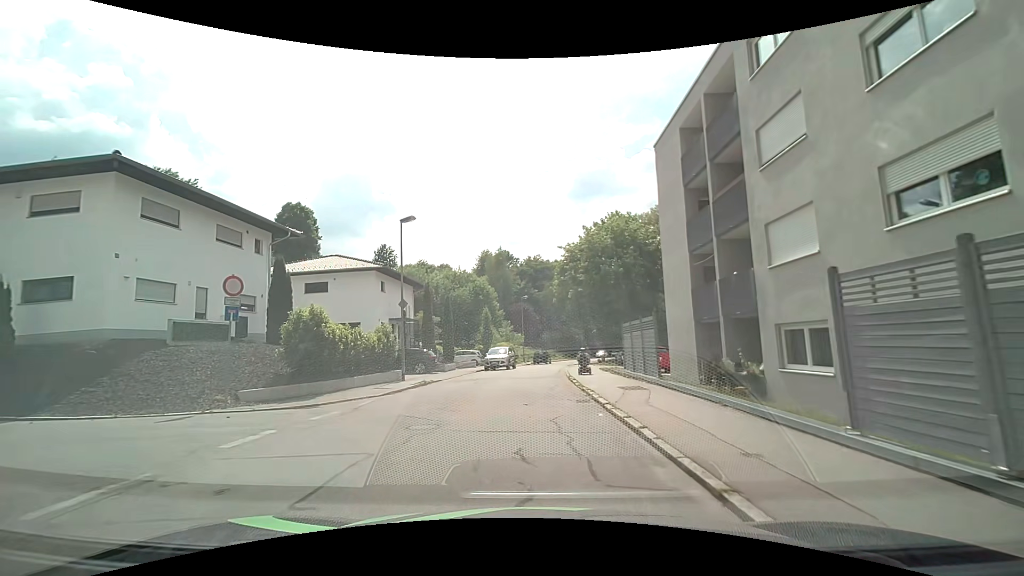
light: Day
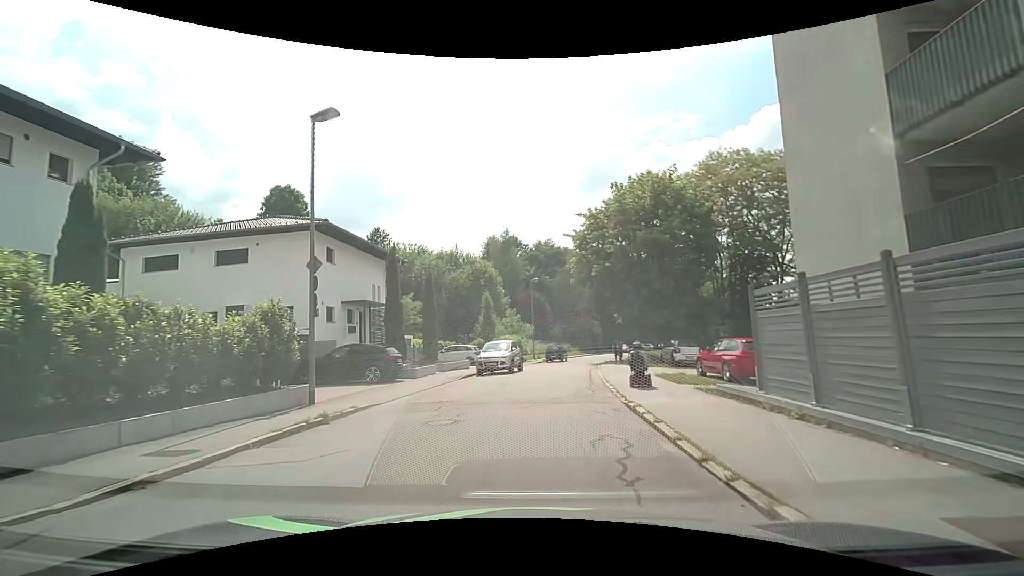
(-0.2, +11.2) m; -1°
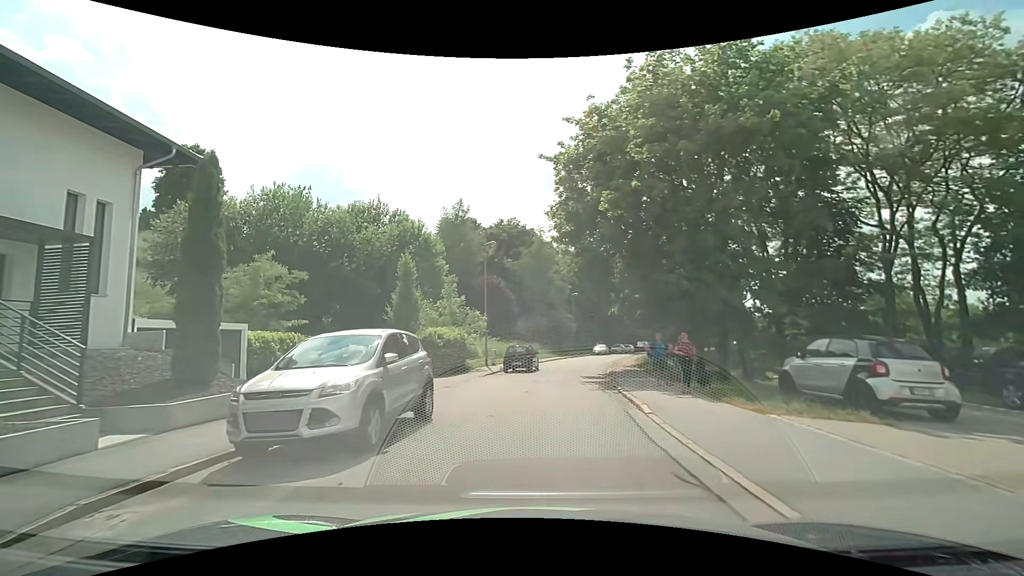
(+0.4, +18.1) m; +4°
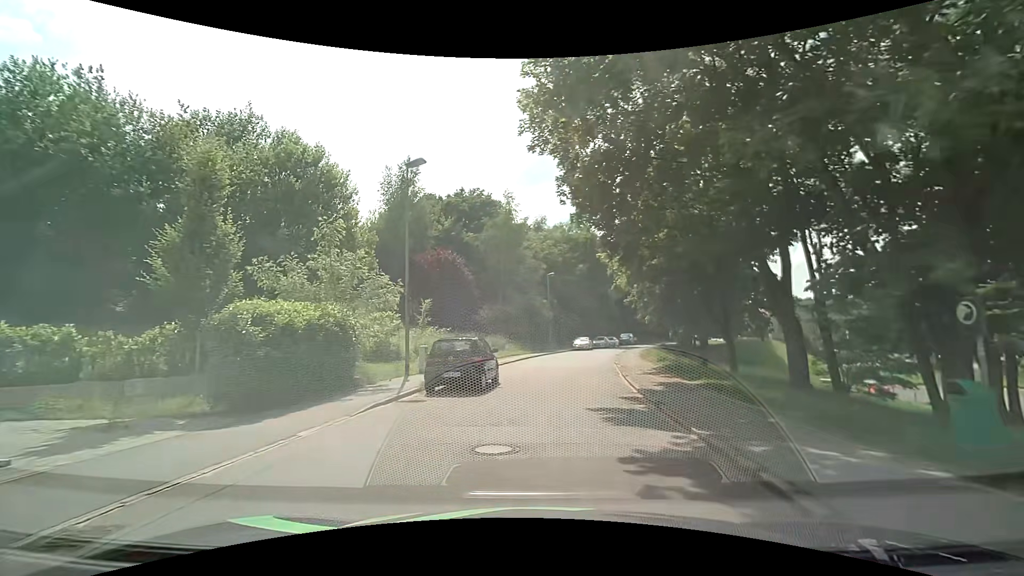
(+0.3, +14.2) m; +3°
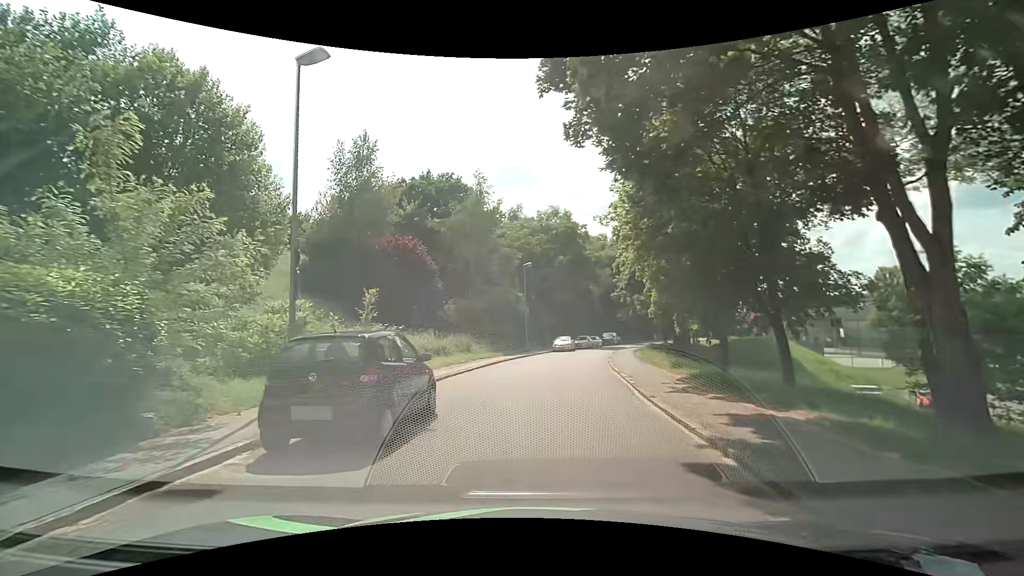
(+0.2, +7.2) m; +2°
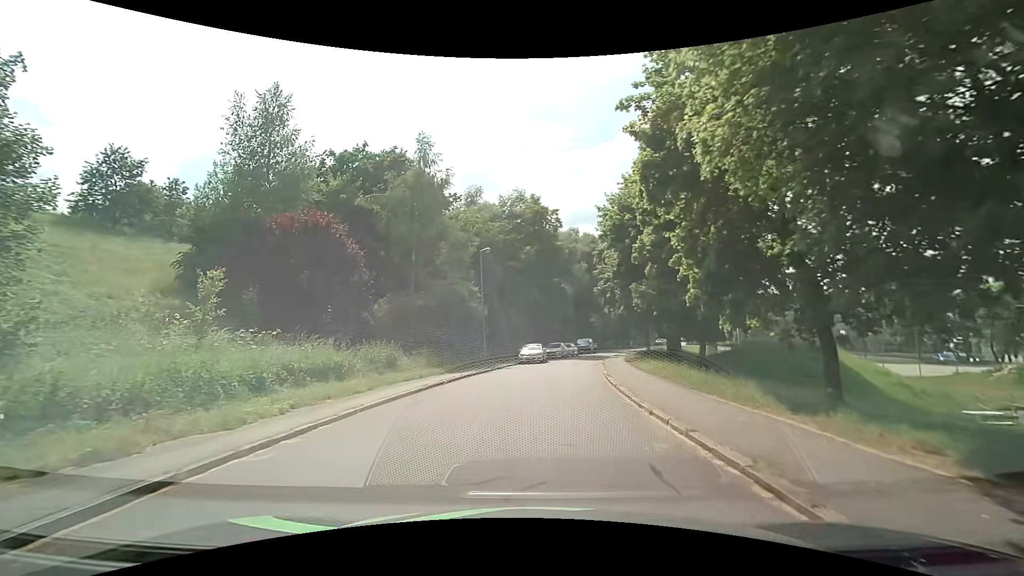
(+0.6, +11.1) m; +5°
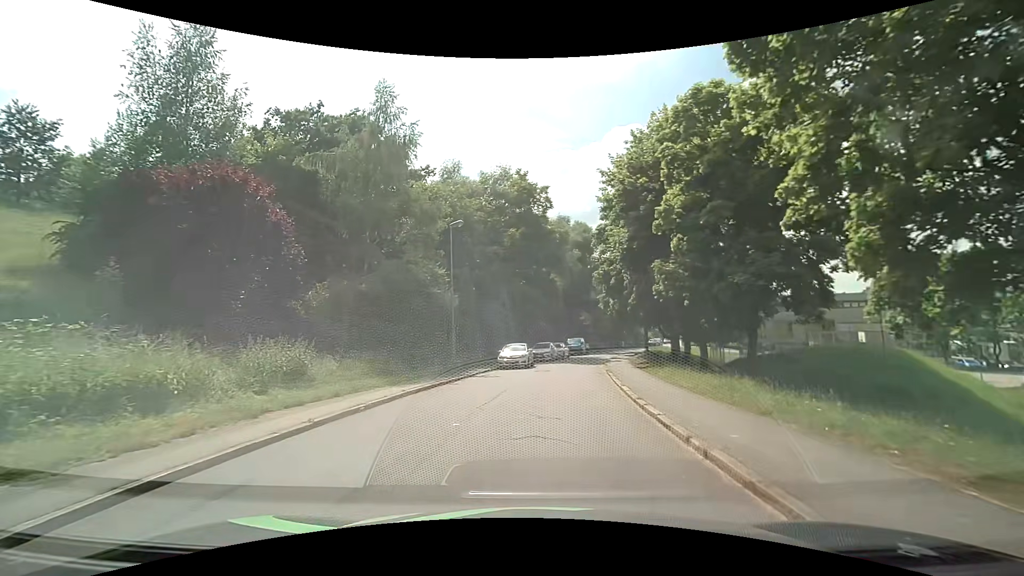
(0.0, +7.8) m; +2°
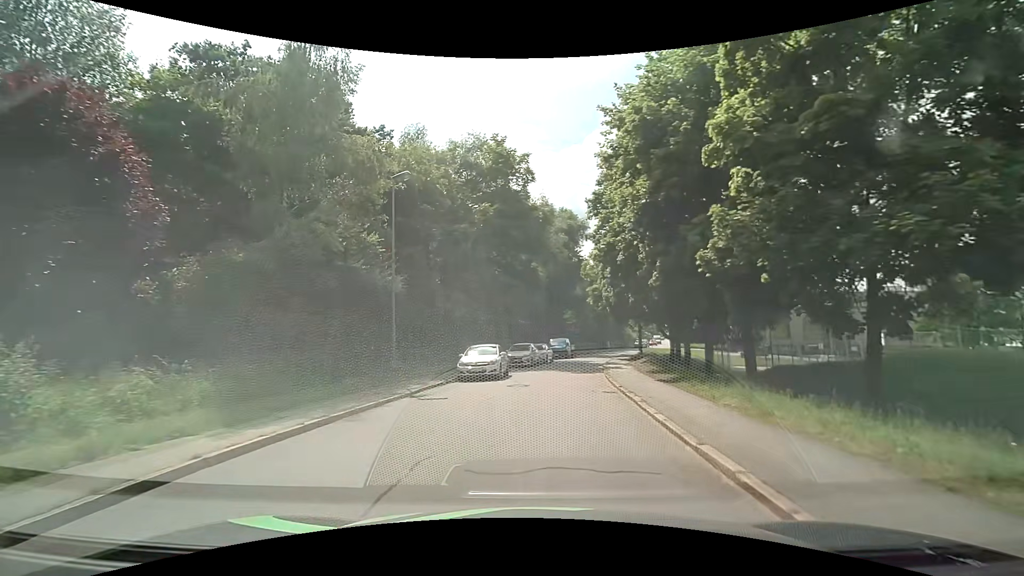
(+0.1, +8.1) m; +3°
(0, +10) (+1, +20) (+2, +30) (+3, +40) (+5, +50) (+8, +59) (+10, +69) (+16, +77) (+26, +77) (+36, +74) m
